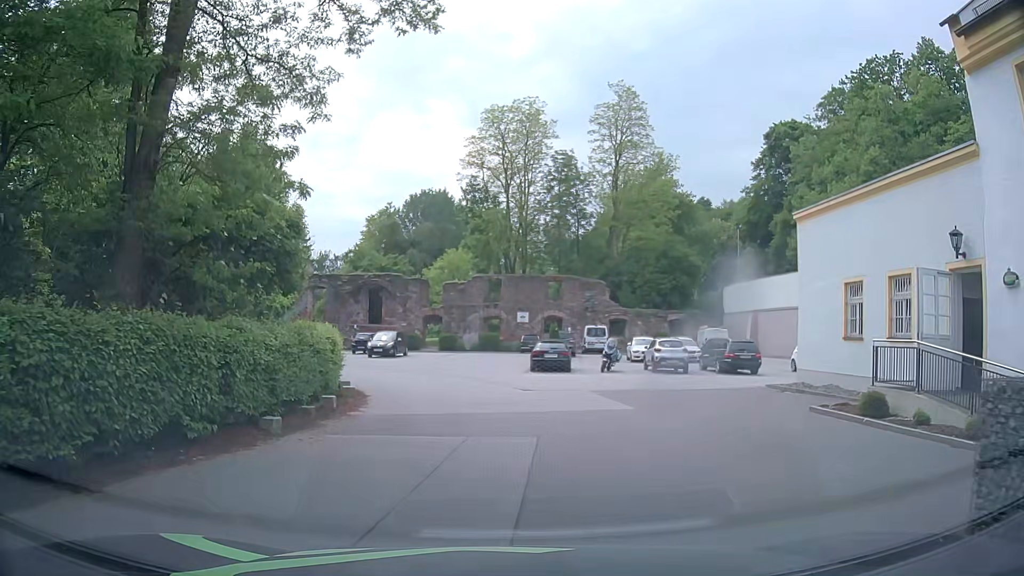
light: Day
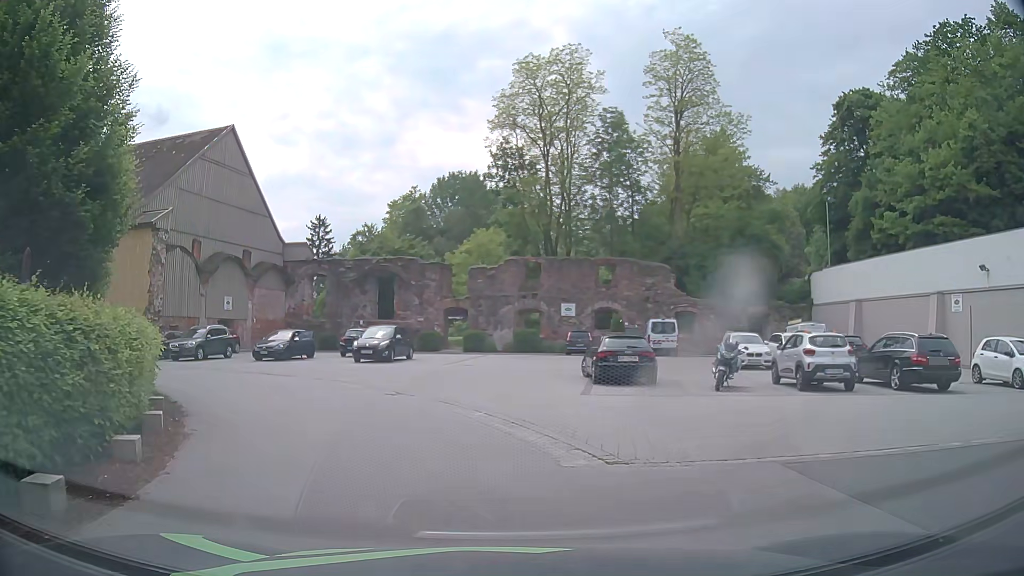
(-0.2, +12.6) m; -4°
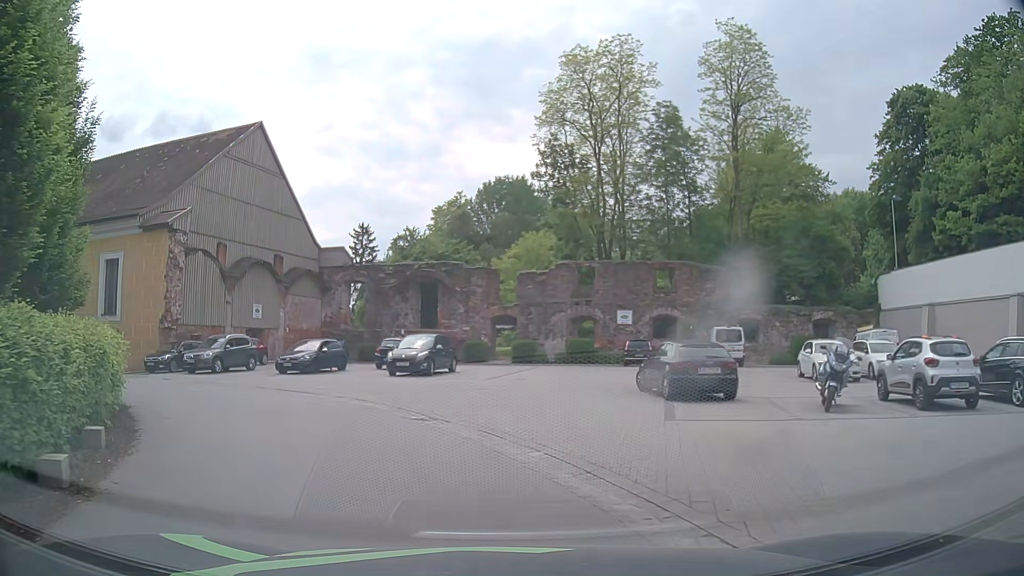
(-0.1, +3.5) m; -5°
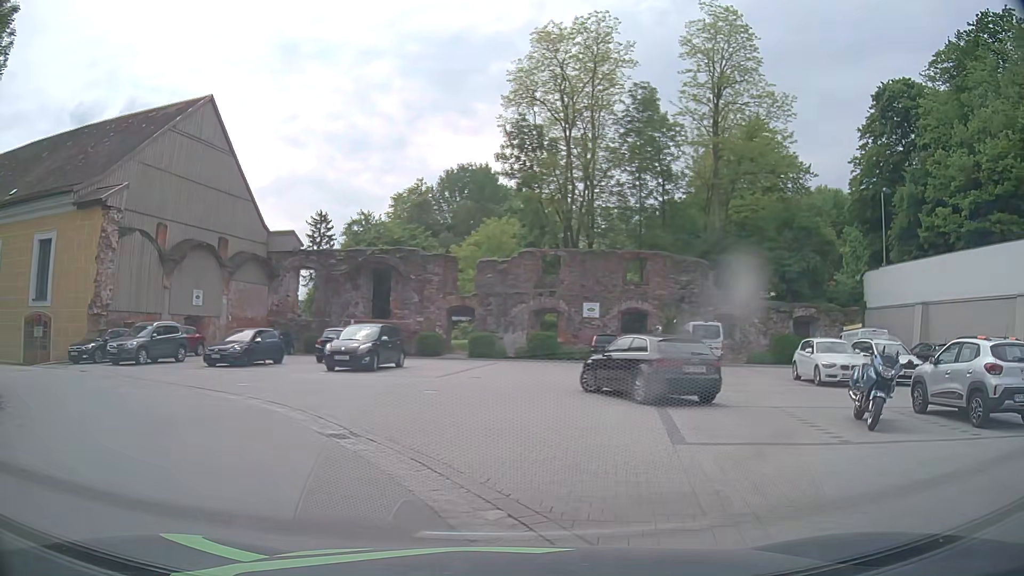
(0.0, +3.2) m; +4°
